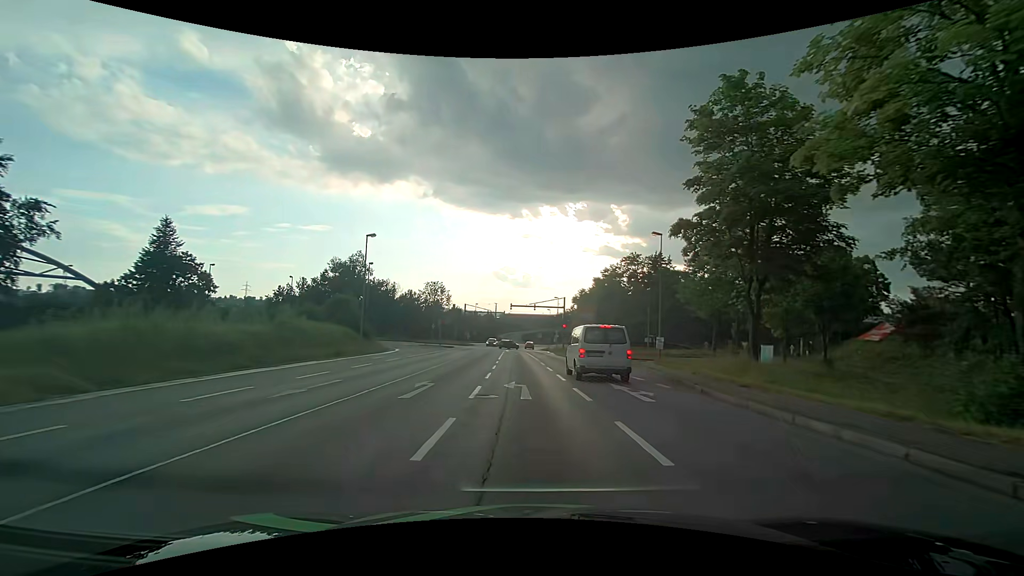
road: primary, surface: asphalt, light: Day
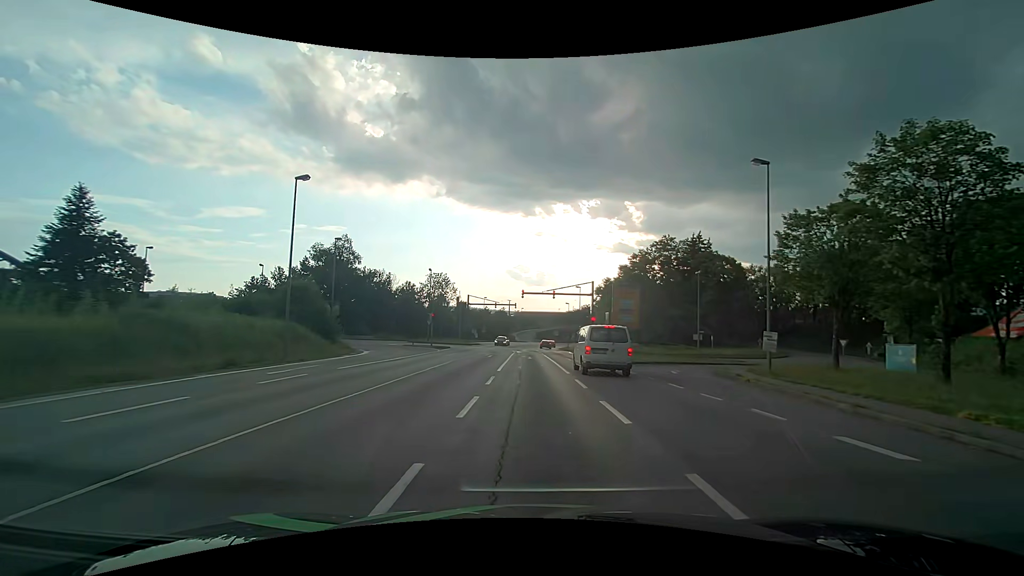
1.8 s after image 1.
(-0.2, +15.3) m; -1°
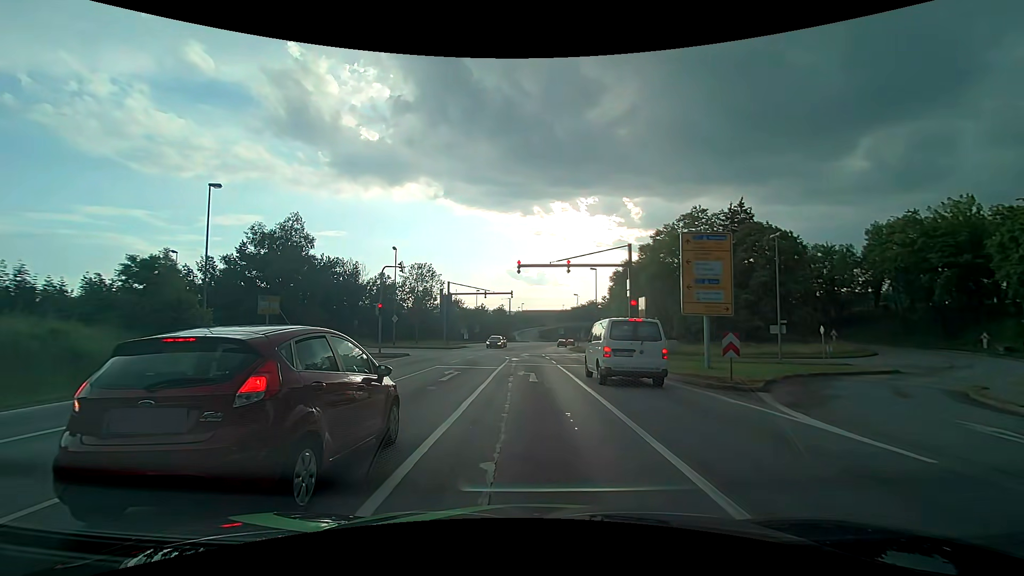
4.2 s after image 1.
(-0.2, +18.3) m; -1°
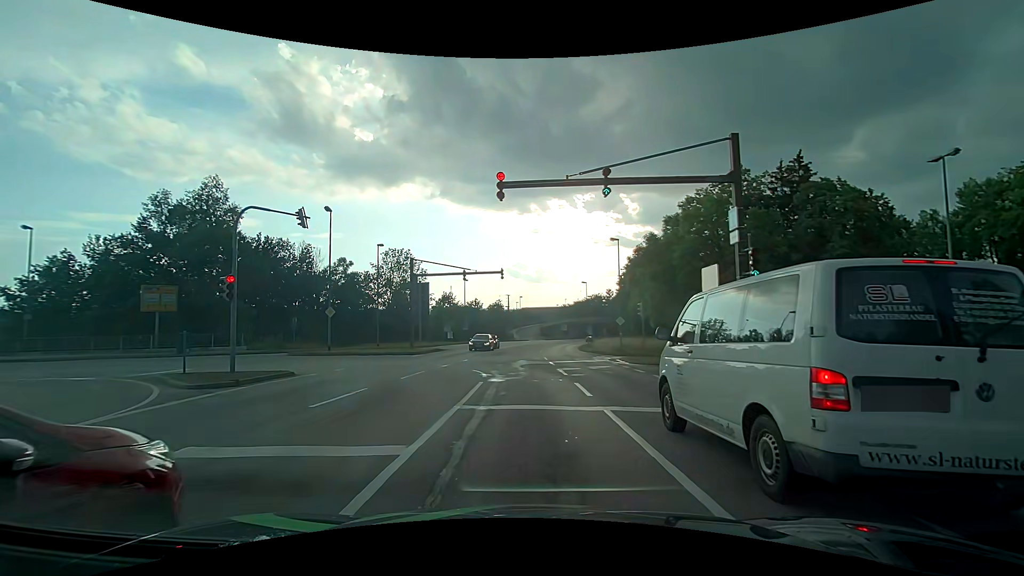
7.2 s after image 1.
(+0.1, +16.2) m; +1°
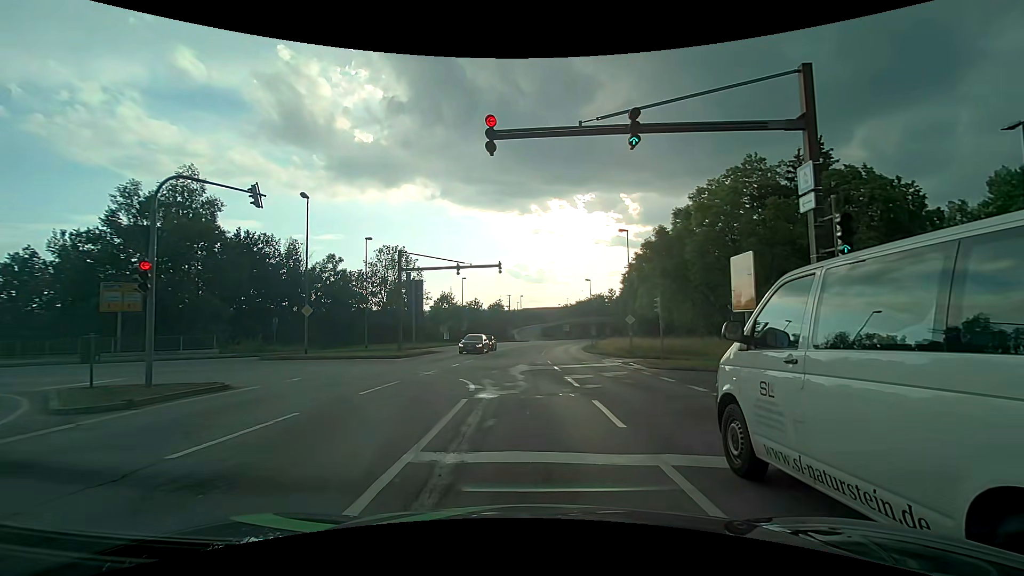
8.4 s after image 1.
(-0.1, +3.7) m; 0°
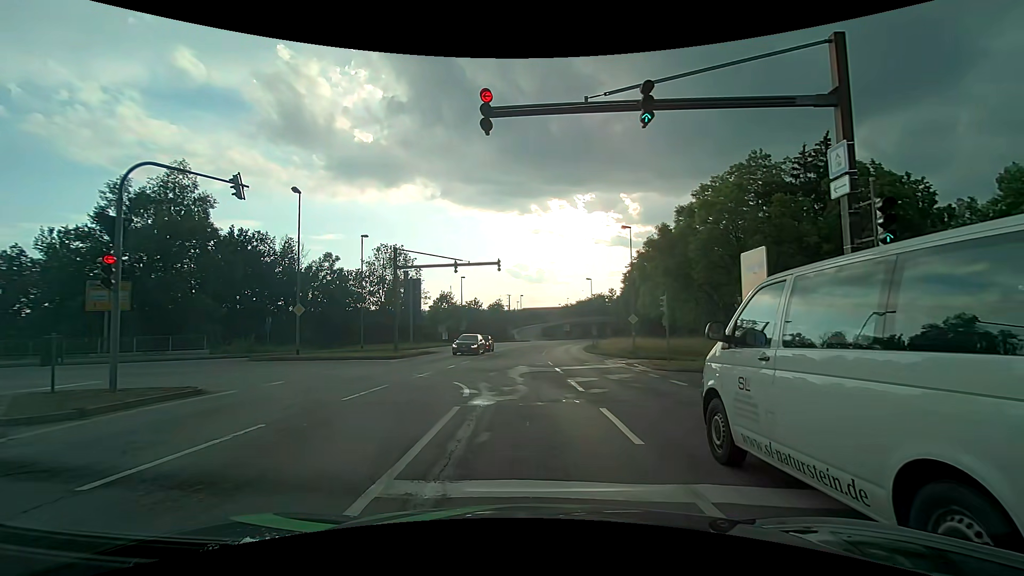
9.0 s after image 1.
(0.0, +1.1) m; 0°
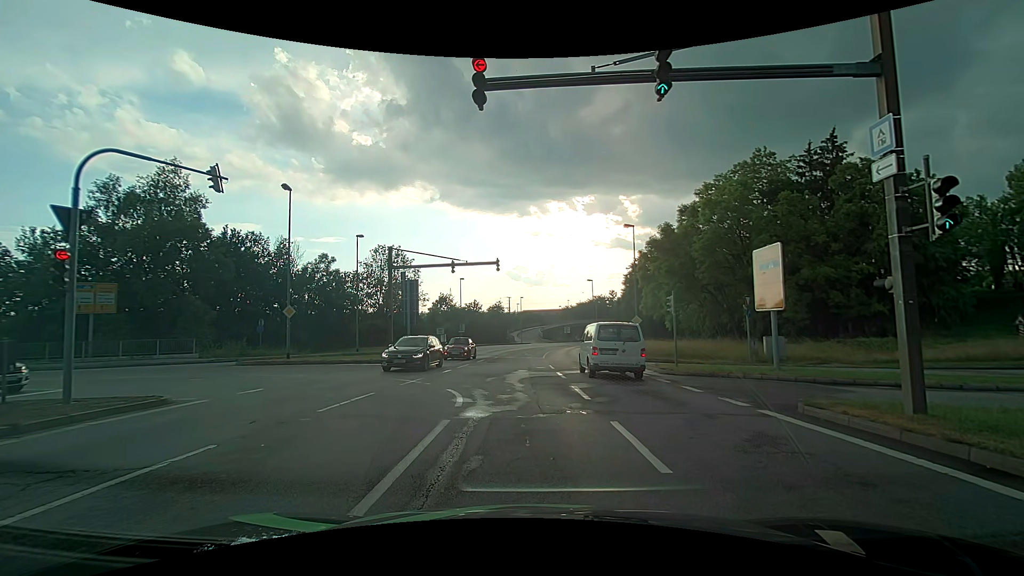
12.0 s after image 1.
(0.0, +1.2) m; 0°
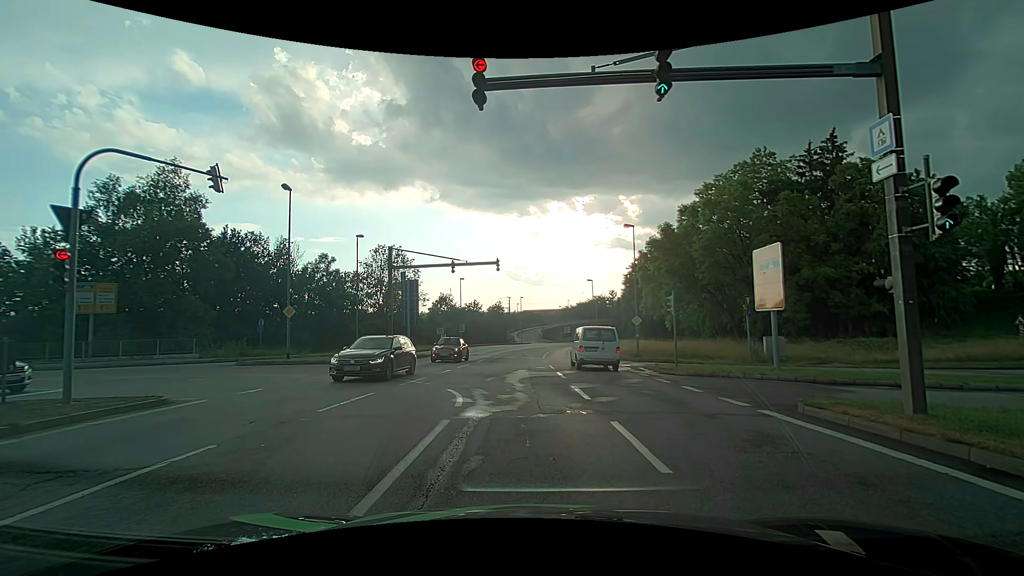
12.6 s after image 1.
(0.0, 0.0) m; 0°
(0, +10) (-3, +19) (-12, +24) (-22, +26) (-32, +26) (-42, +27) (-51, +29) (-61, +30) (-71, +32) (-81, +34) m
